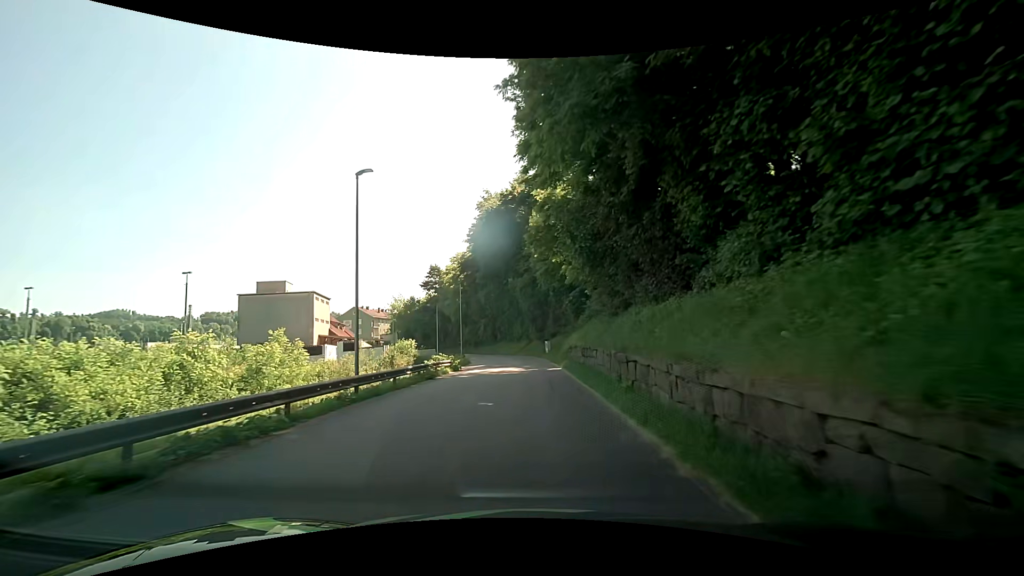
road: residential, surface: asphalt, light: Day
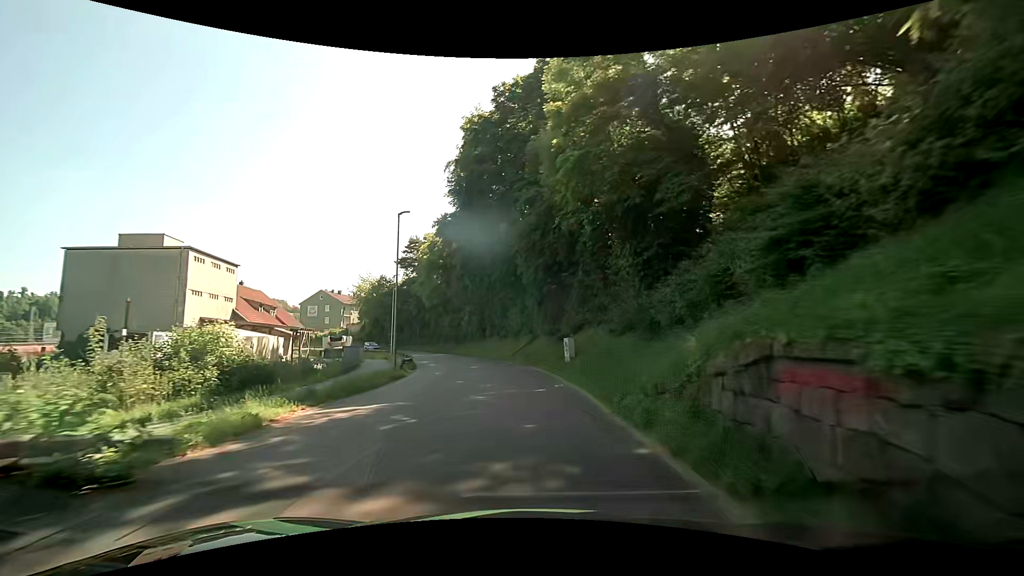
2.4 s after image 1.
(-0.2, +25.9) m; -1°
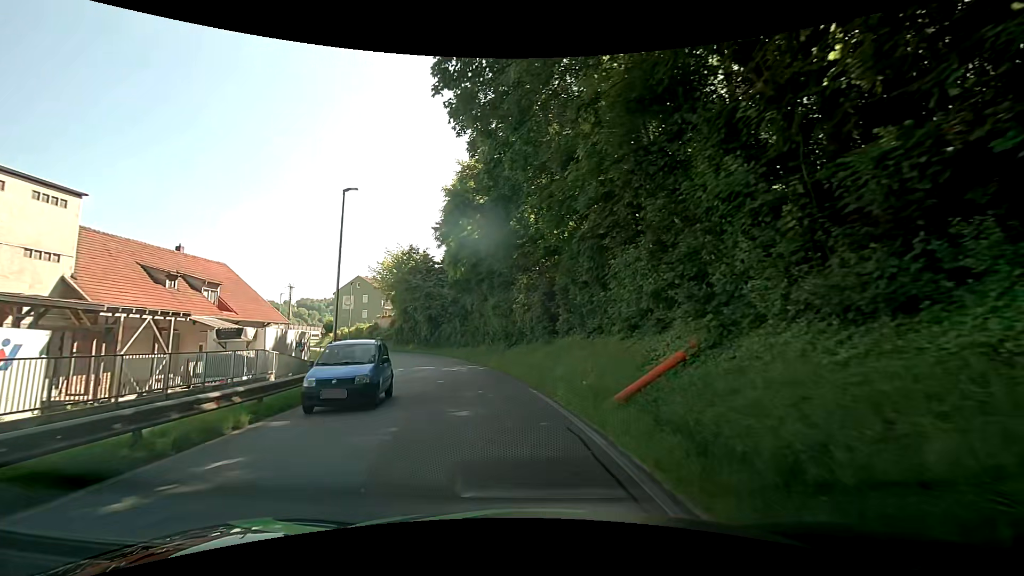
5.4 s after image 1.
(-1.4, +28.7) m; -9°
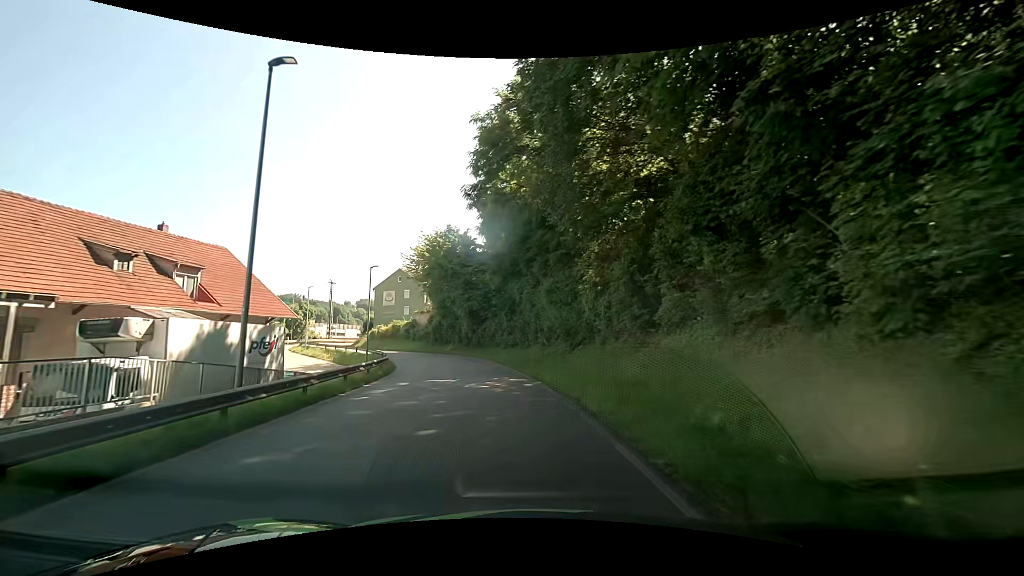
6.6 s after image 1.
(-0.6, +10.6) m; -7°
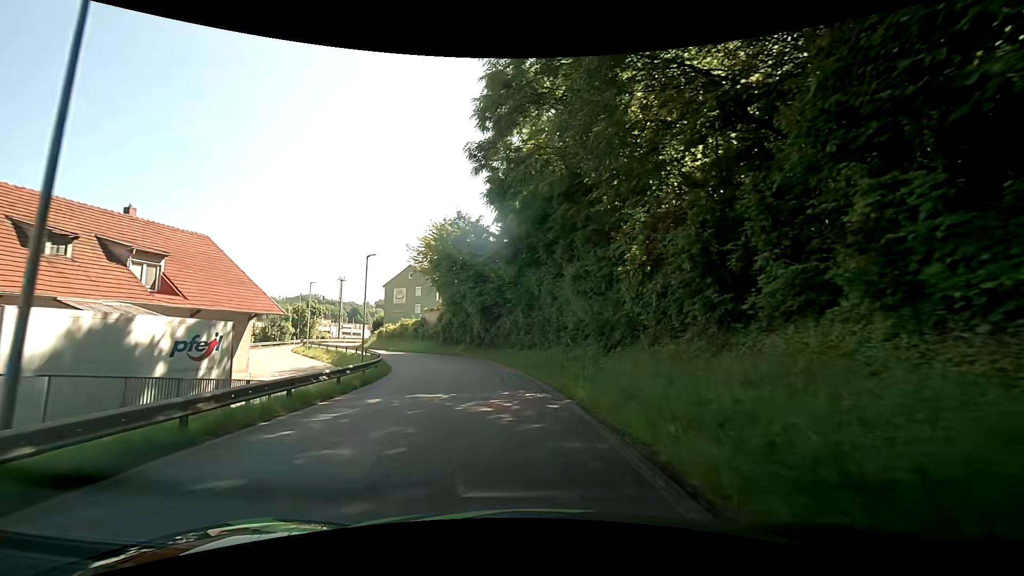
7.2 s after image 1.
(-0.1, +5.3) m; -2°
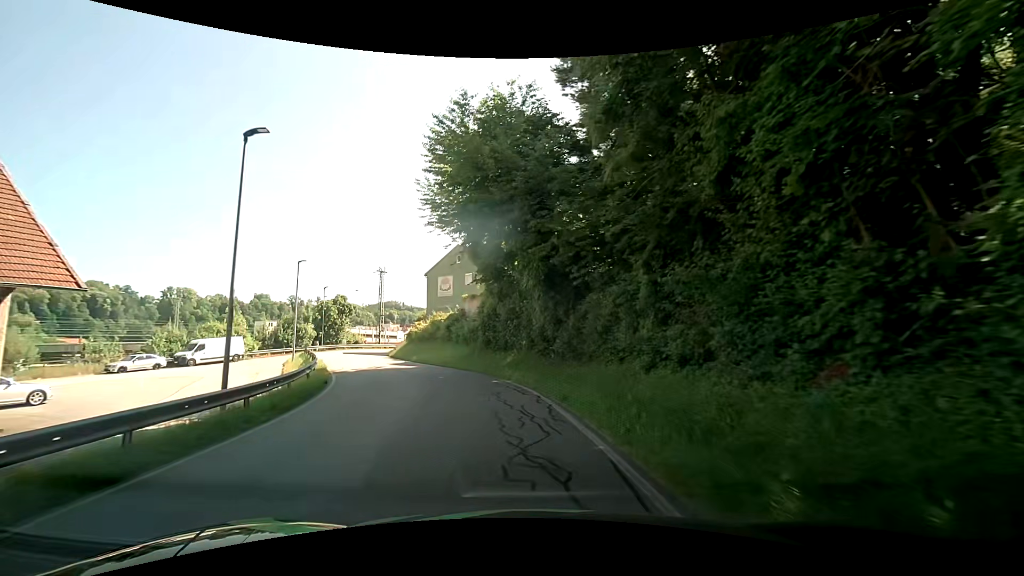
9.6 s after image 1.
(-1.2, +21.5) m; -8°
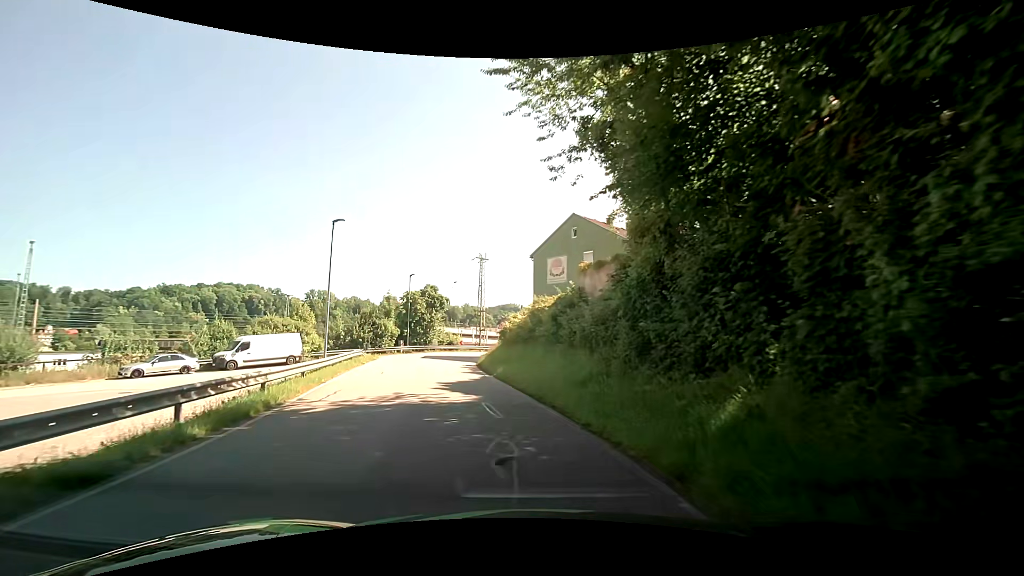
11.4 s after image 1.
(-1.6, +15.8) m; -13°
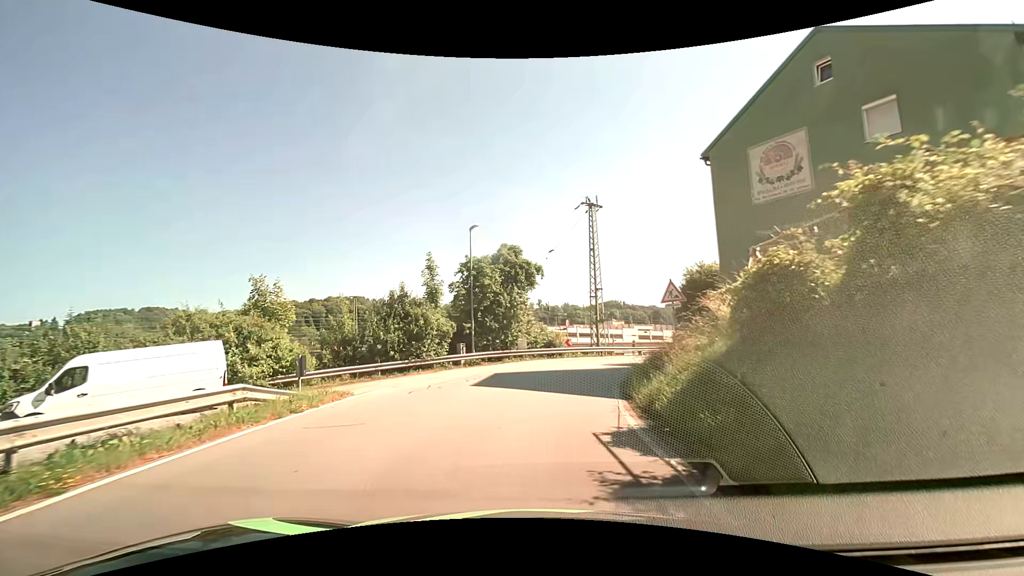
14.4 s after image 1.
(-3.5, +23.8) m; -12°
(0, +10) (+2, +20) (+6, +29) (+13, +36) (+22, +41) (+30, +46) (+39, +51) (+48, +56) (+56, +62) (+65, +66) m
